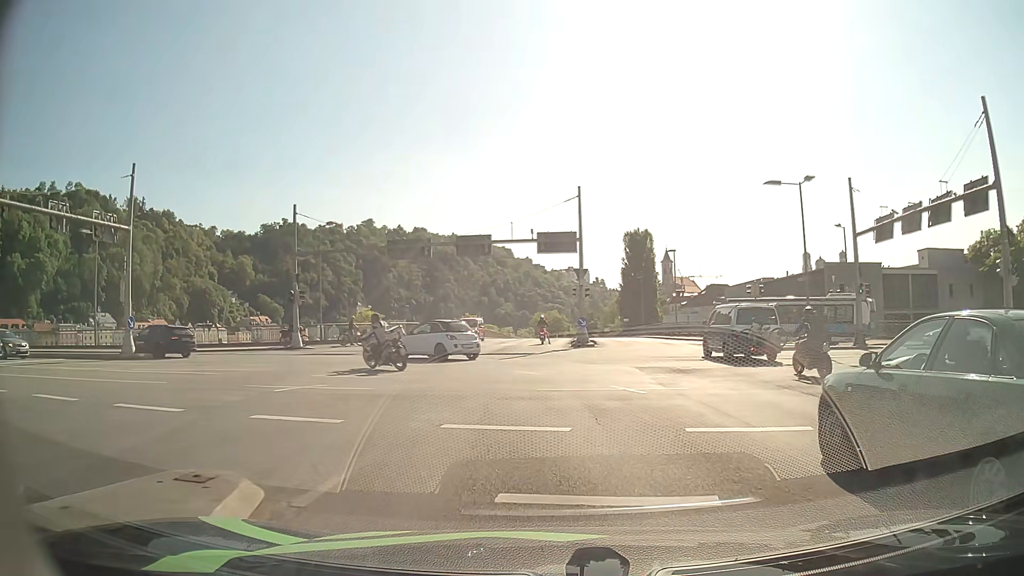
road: primary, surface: asphalt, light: Day
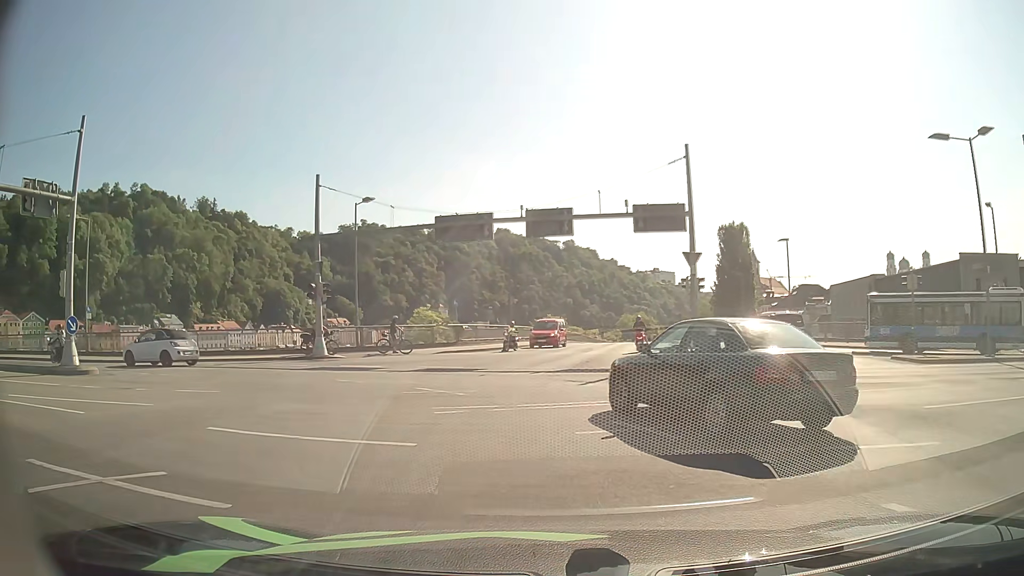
(-0.2, +9.3) m; -6°
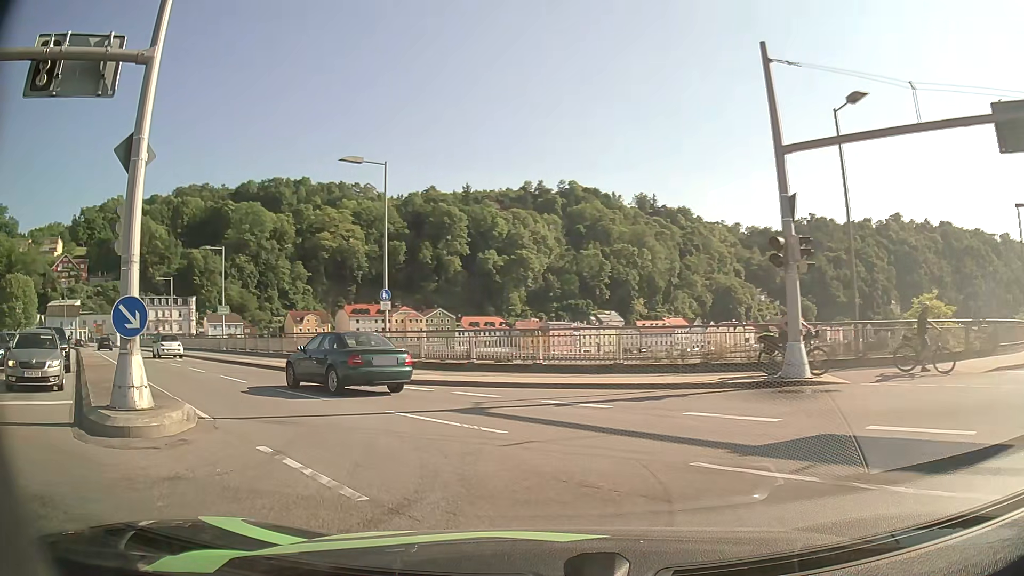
(-4.4, +14.7) m; -38°
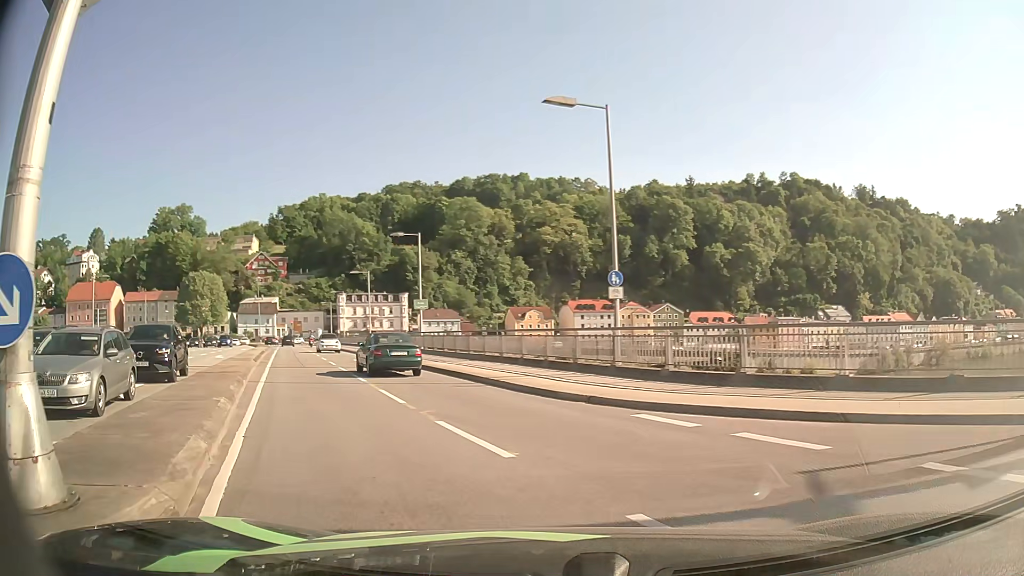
(-1.1, +6.4) m; -20°
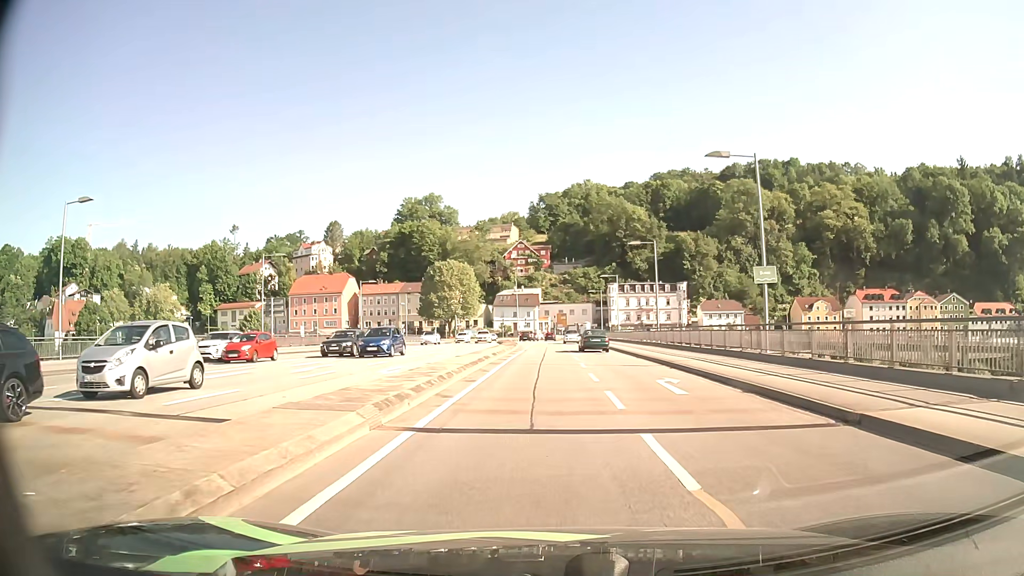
(-5.5, +18.3) m; -23°
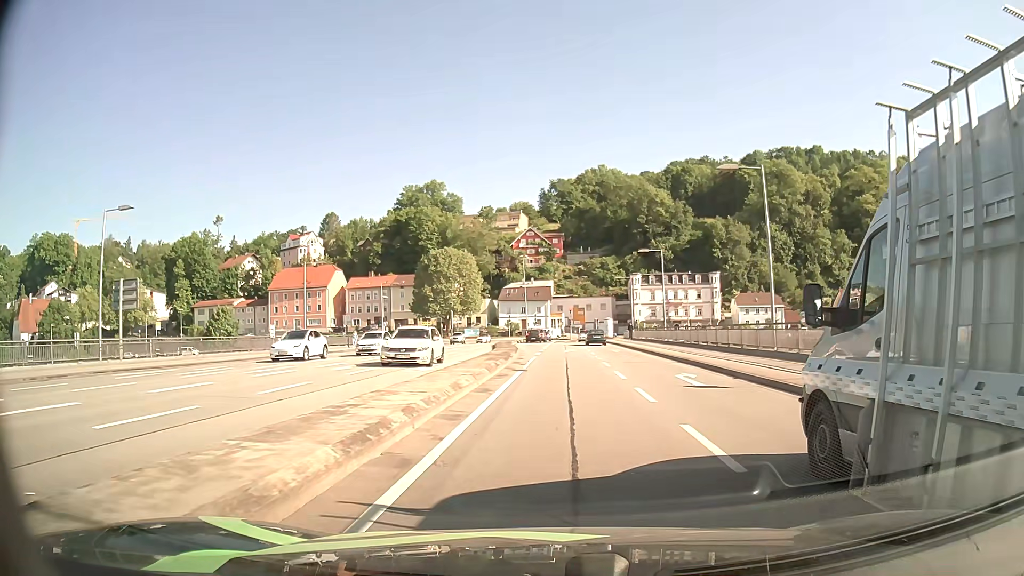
(-0.1, +23.5) m; 0°
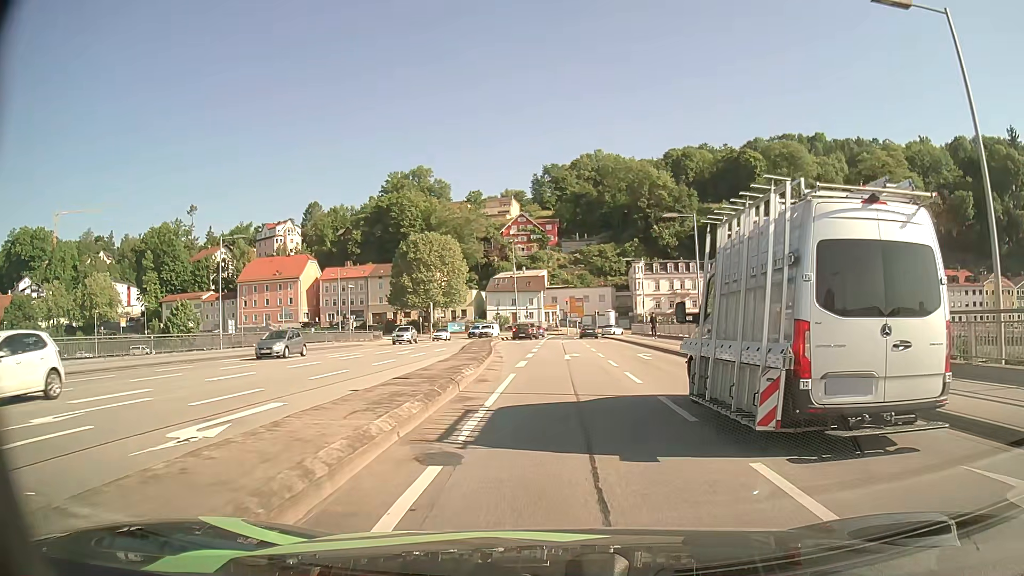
(+0.1, +15.1) m; +1°
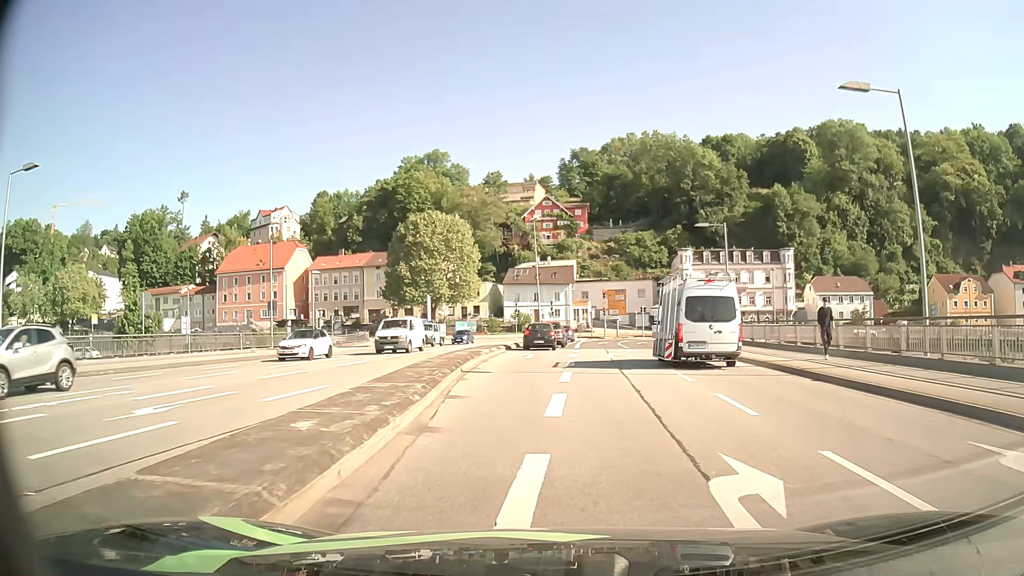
(-0.4, +23.3) m; -3°
(0, +10) (0, +20) (0, +30) (0, +40) (0, +50) (+1, +60) (+1, +70) (0, +80) (-6, +88) (-14, +93) m
